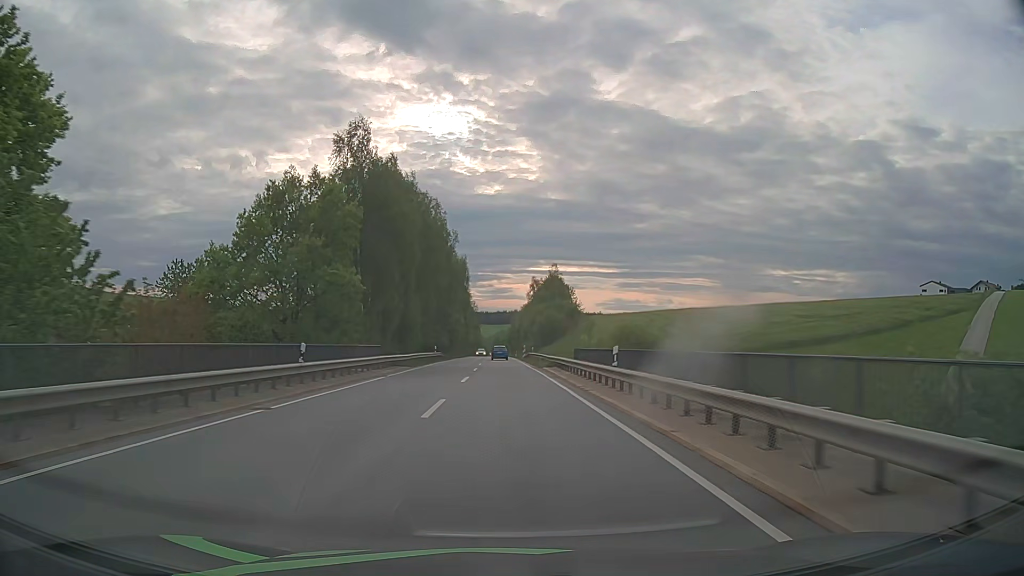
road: secondary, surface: asphalt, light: Day
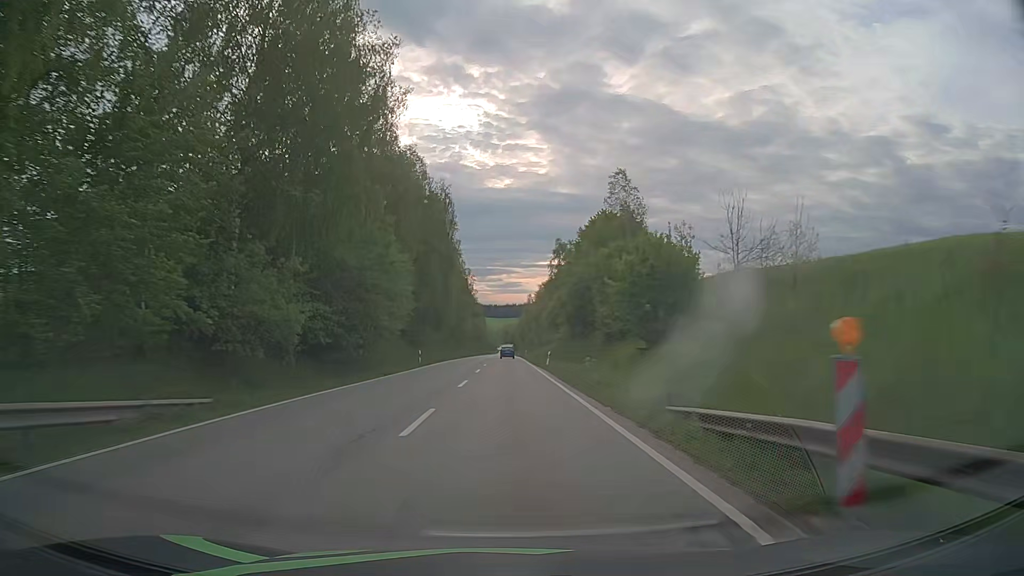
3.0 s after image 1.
(-0.6, +63.2) m; -1°
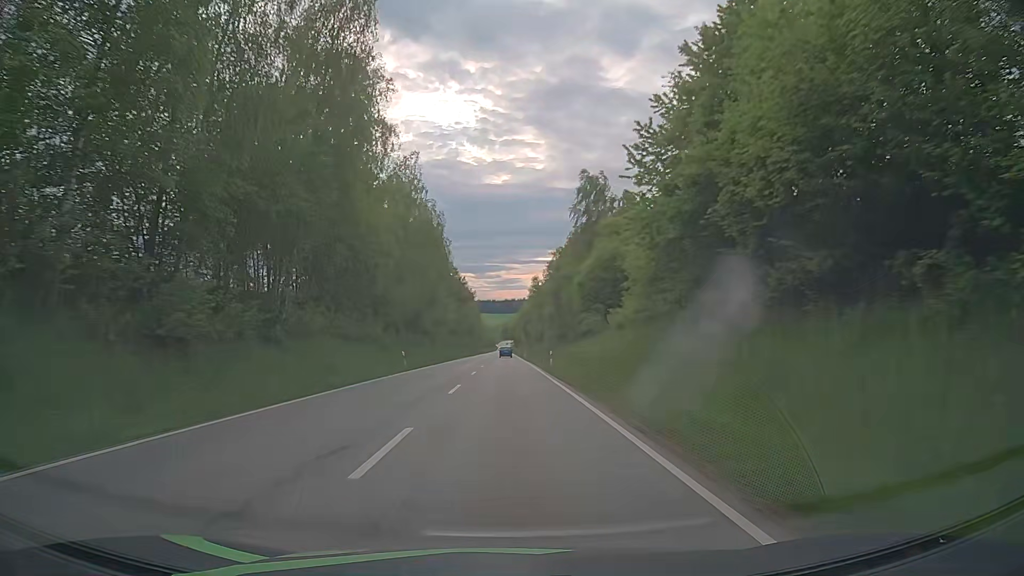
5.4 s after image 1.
(+0.1, +51.3) m; 0°
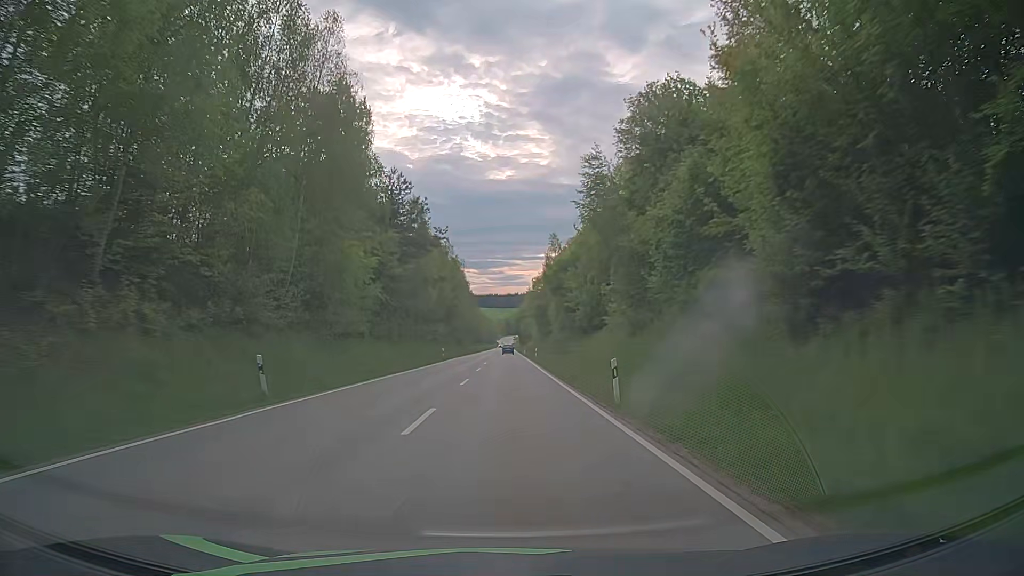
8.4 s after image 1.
(+0.1, +69.4) m; 0°
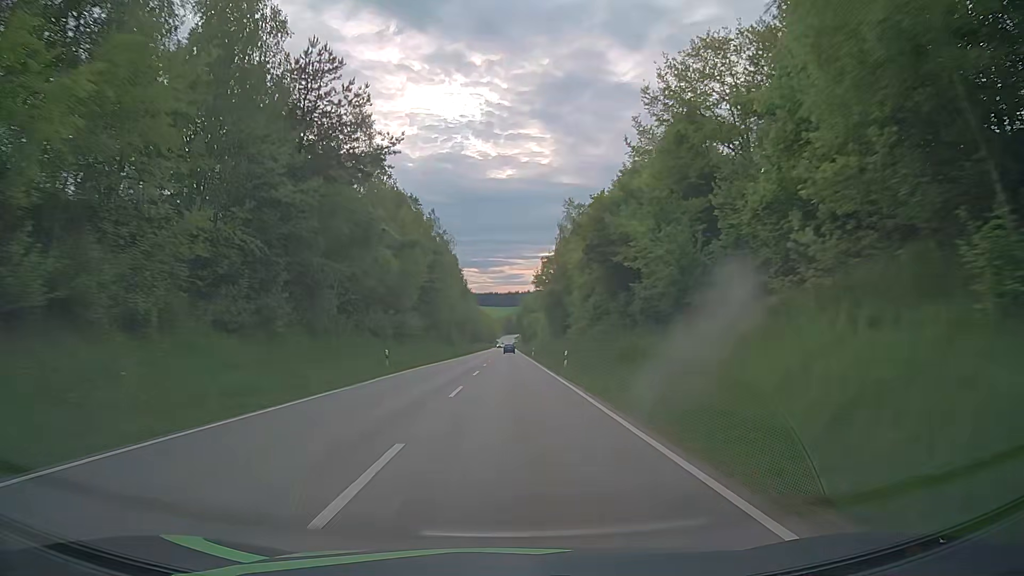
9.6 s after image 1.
(-0.2, +29.6) m; 0°
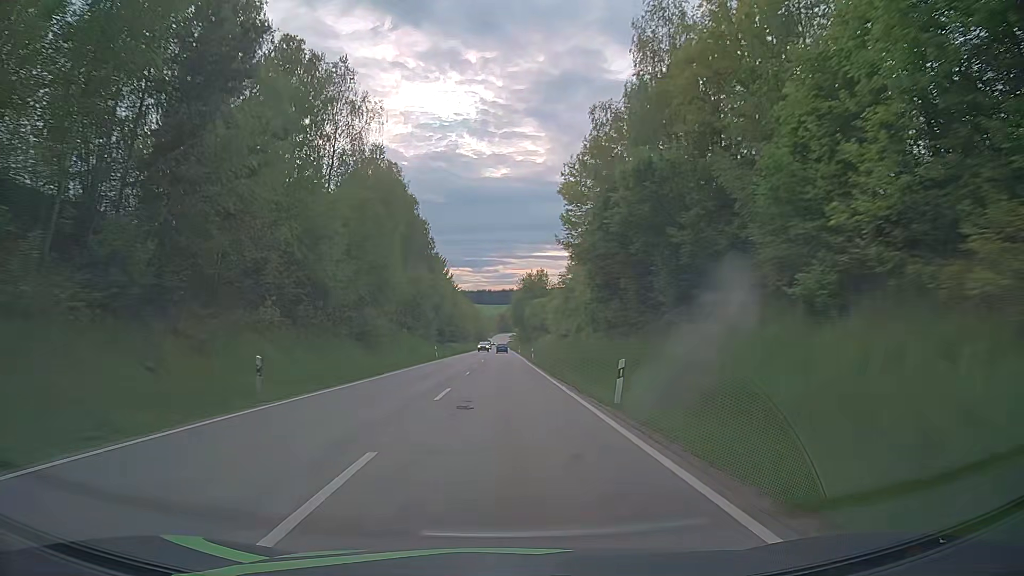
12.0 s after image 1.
(+0.4, +61.1) m; 0°
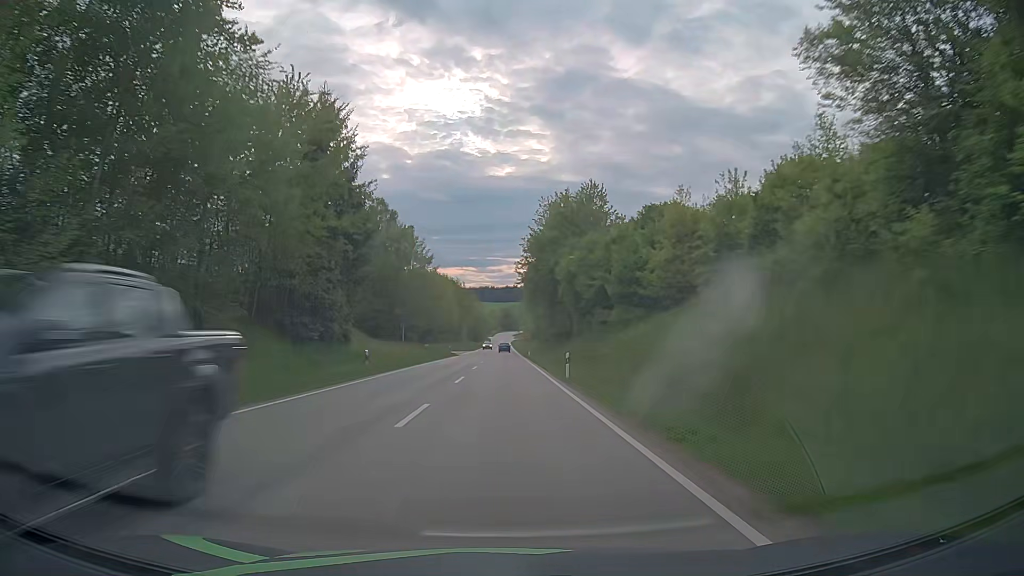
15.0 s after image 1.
(+0.4, +77.9) m; 0°
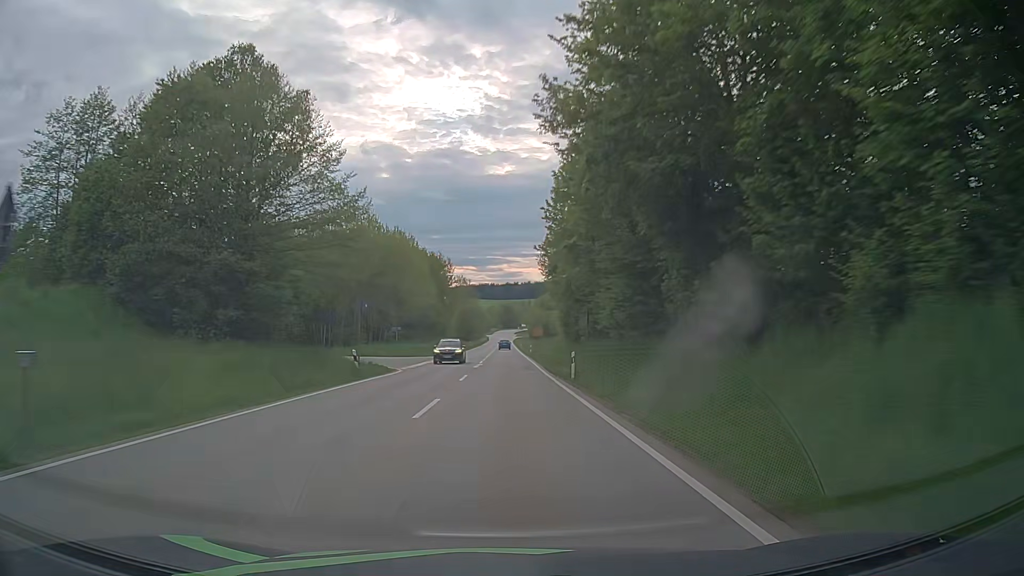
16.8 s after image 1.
(-0.2, +46.9) m; -1°
(0, +10) (0, +20) (0, +30) (0, +40) (0, +50) (0, +60) (0, +70) (0, +80) (0, +90) (0, +100) m
